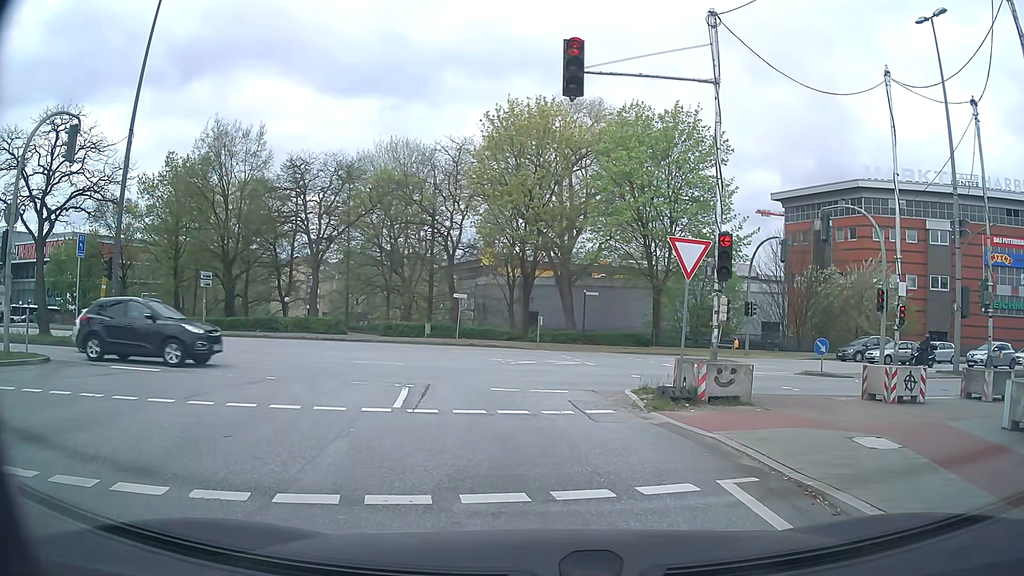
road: secondary_link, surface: asphalt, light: Day
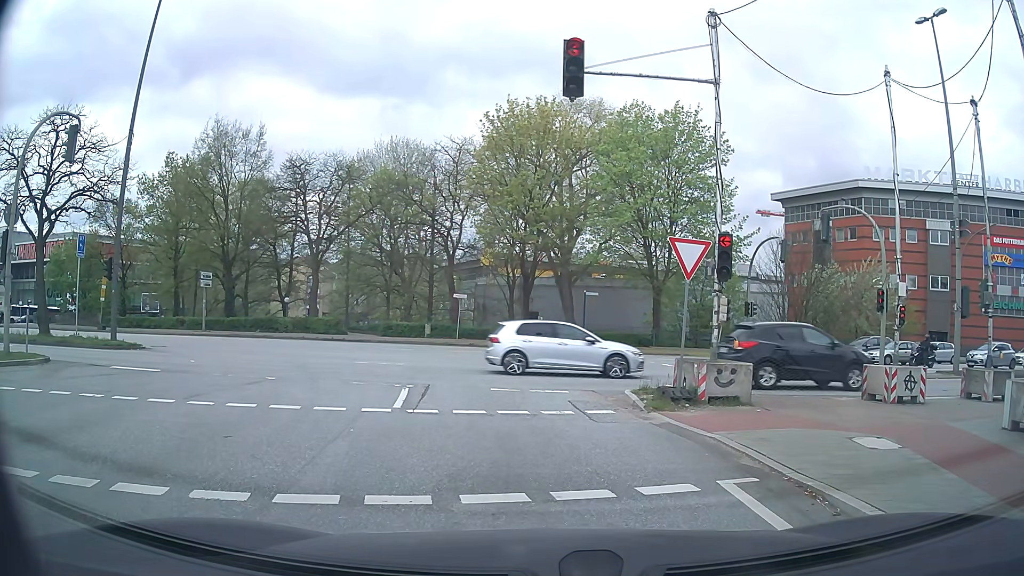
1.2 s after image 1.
(0.0, 0.0) m; 0°
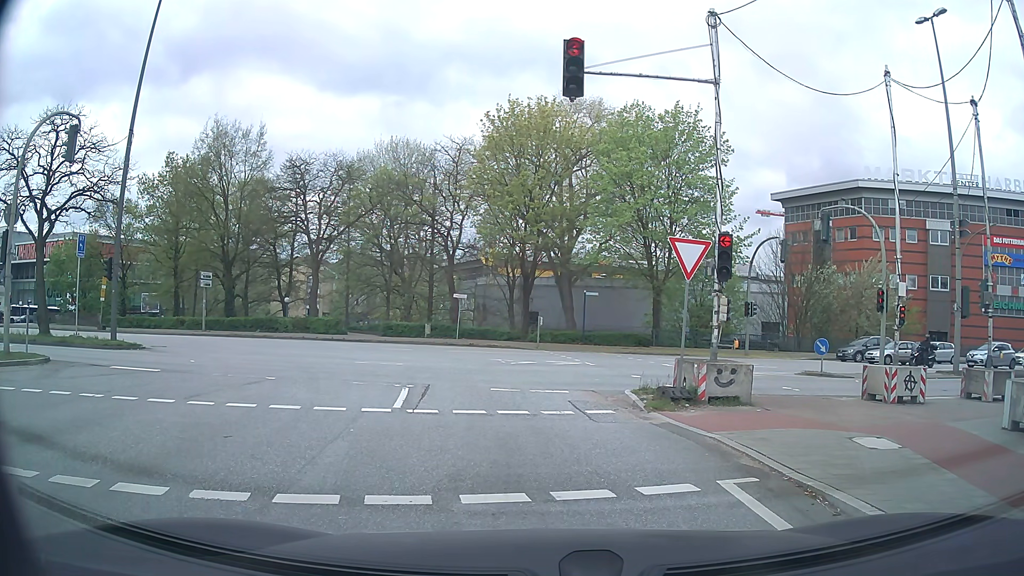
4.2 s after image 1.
(0.0, 0.0) m; 0°
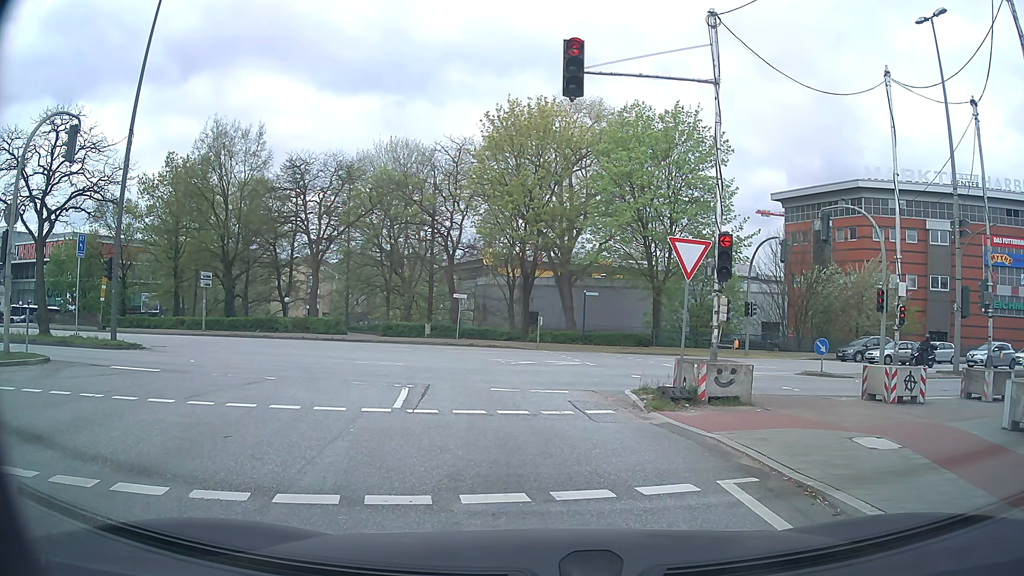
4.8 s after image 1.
(0.0, 0.0) m; 0°
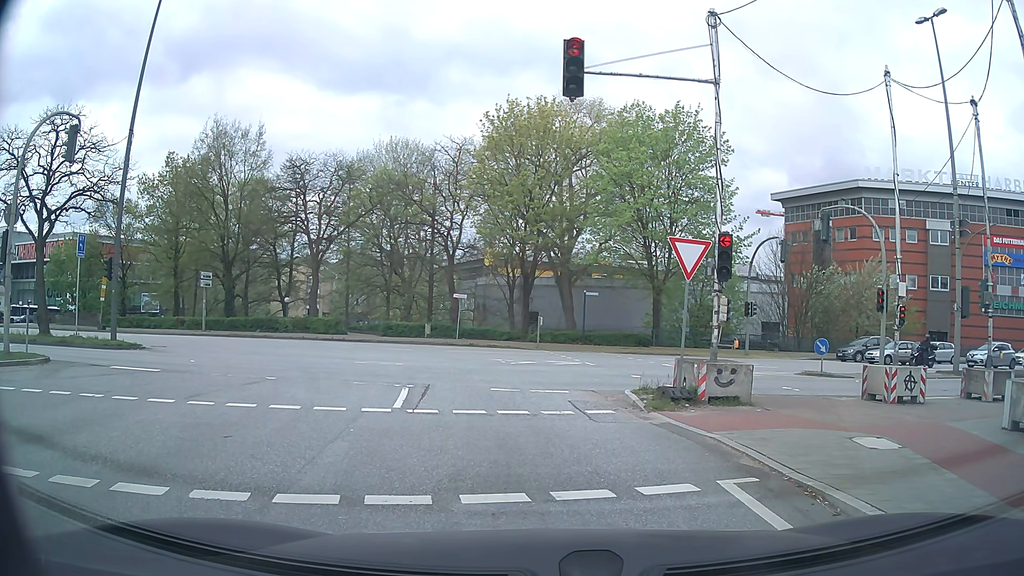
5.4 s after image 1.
(0.0, 0.0) m; 0°
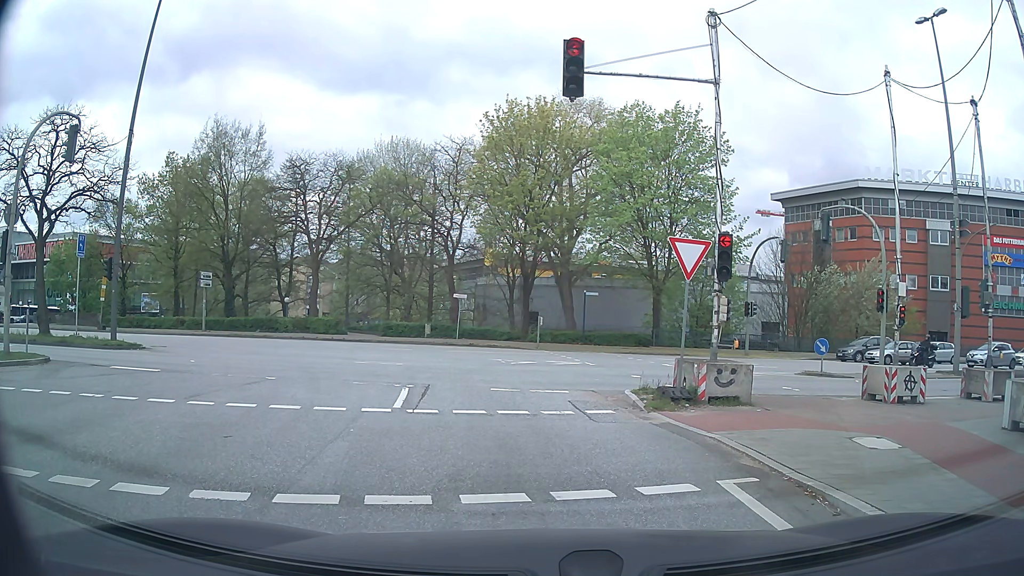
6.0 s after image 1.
(0.0, 0.0) m; 0°
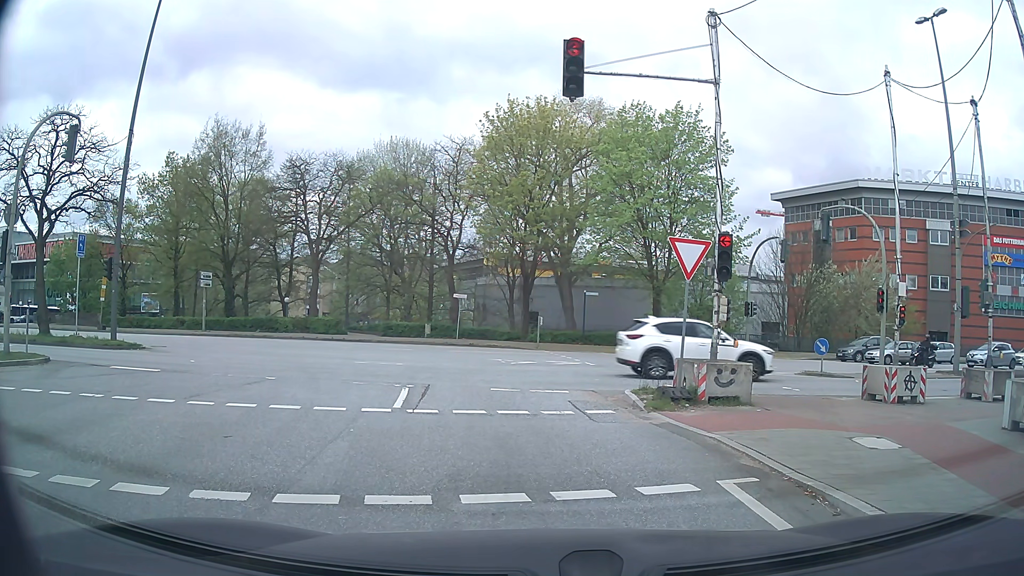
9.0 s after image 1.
(0.0, 0.0) m; 0°
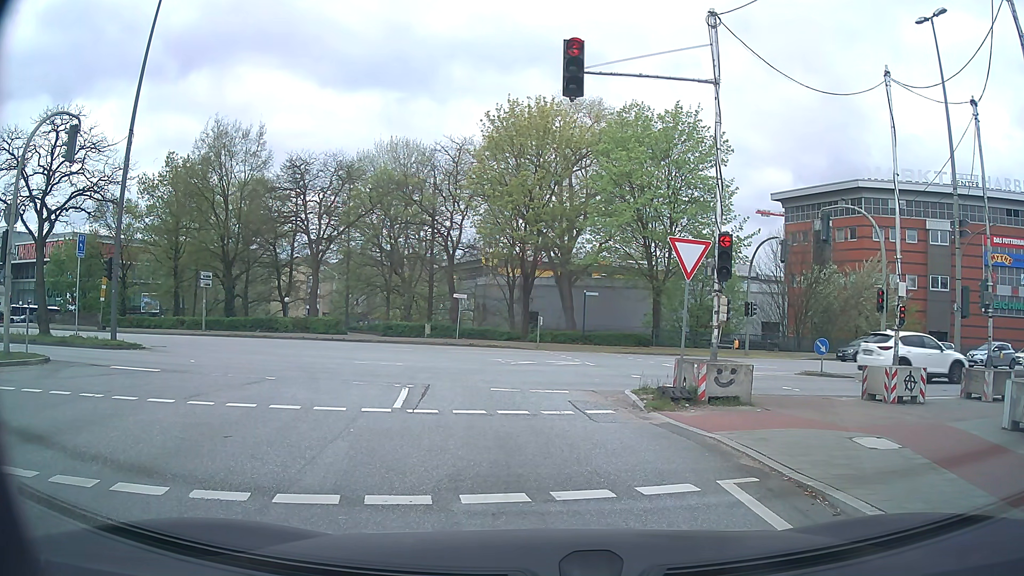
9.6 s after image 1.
(0.0, 0.0) m; 0°
